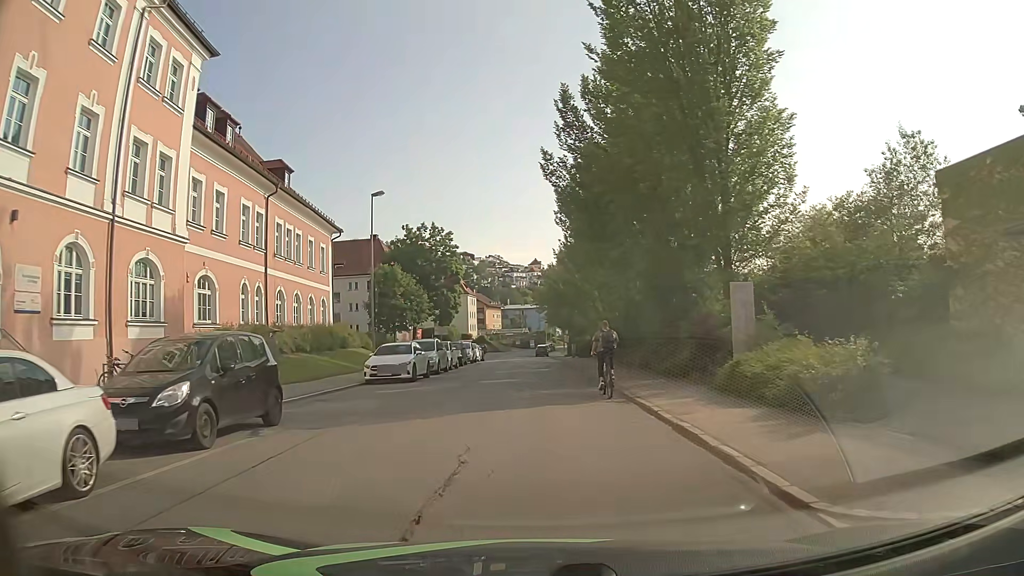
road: tertiary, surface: asphalt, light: Day
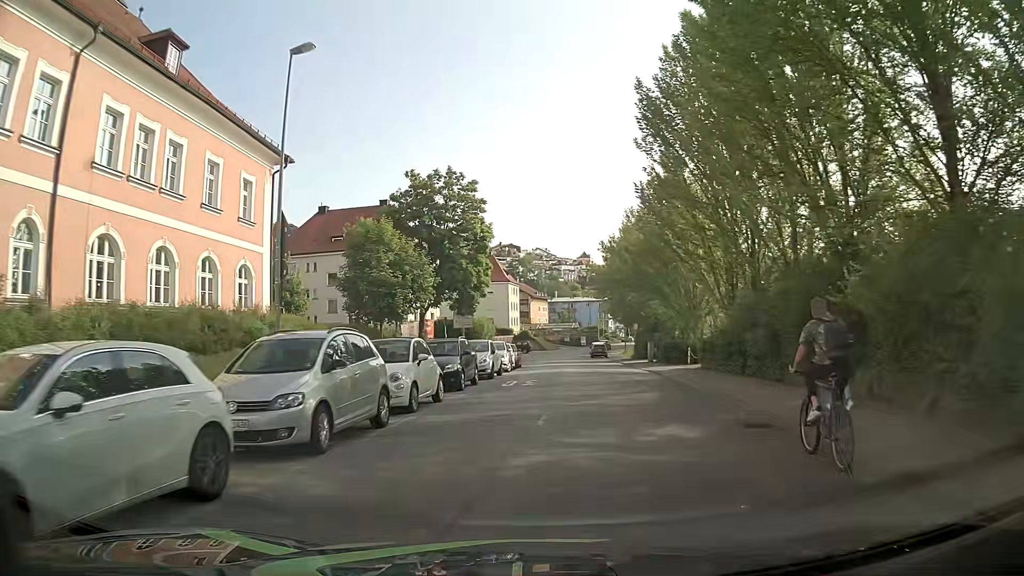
(-1.4, +21.3) m; -6°
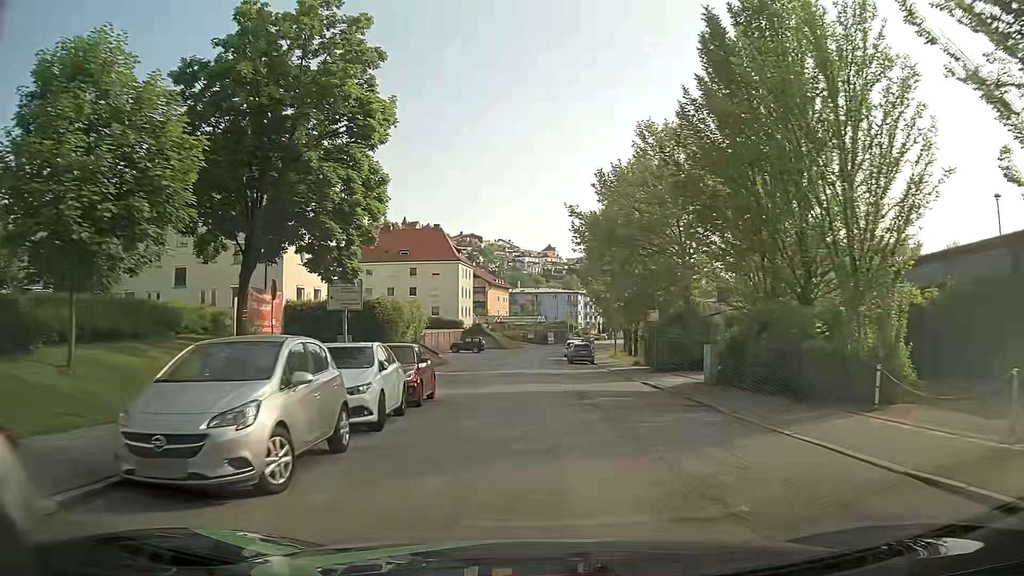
(+0.7, +25.2) m; +3°
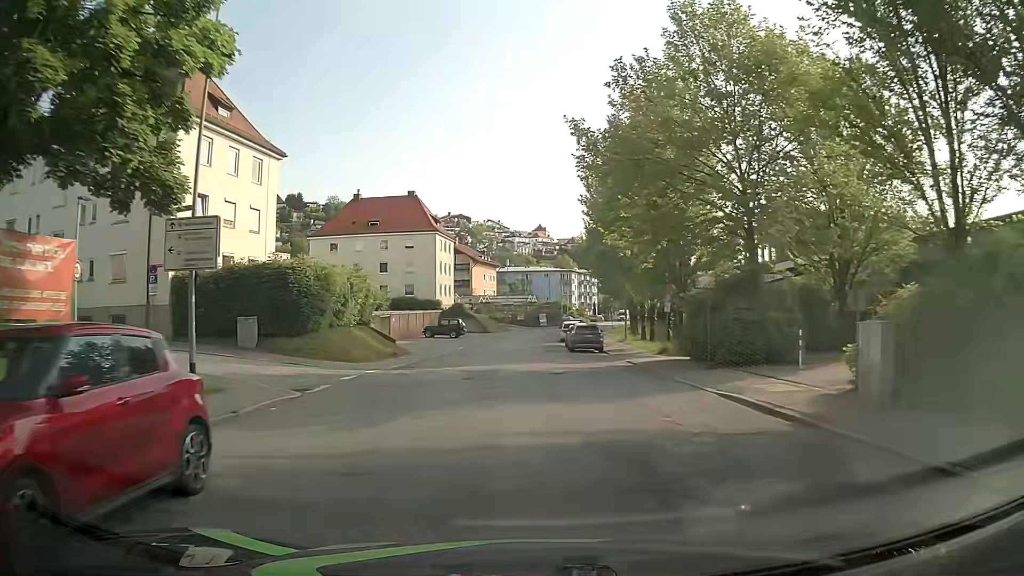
(+0.2, +12.7) m; +1°
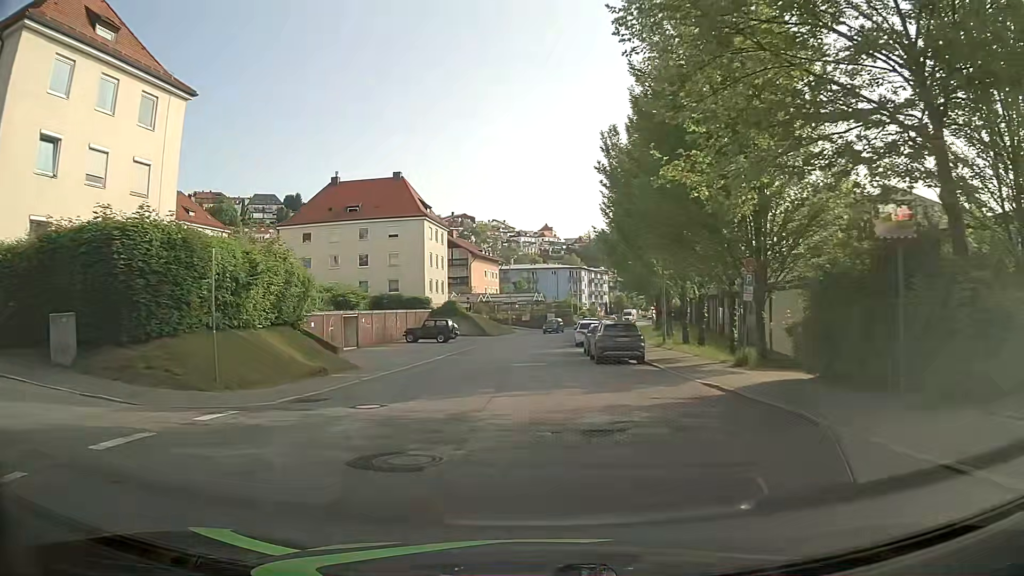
(-0.1, +12.3) m; +1°
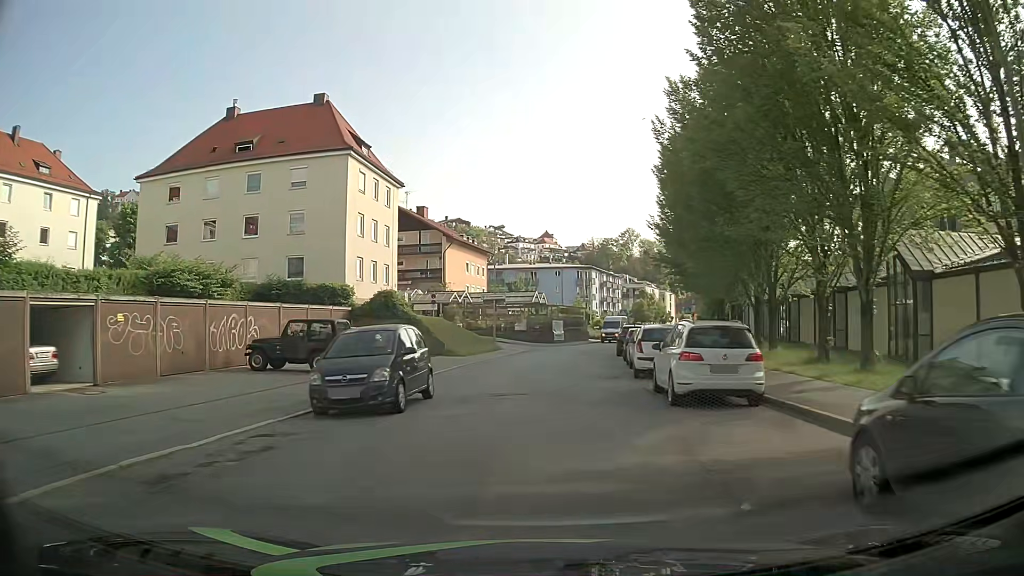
(-0.8, +28.7) m; -2°
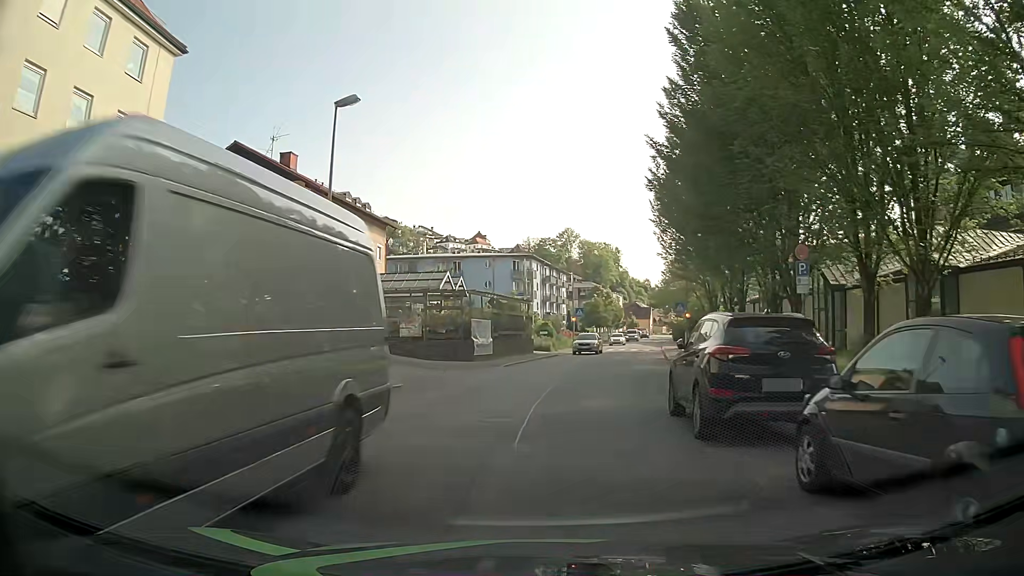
(+1.3, +26.7) m; +5°
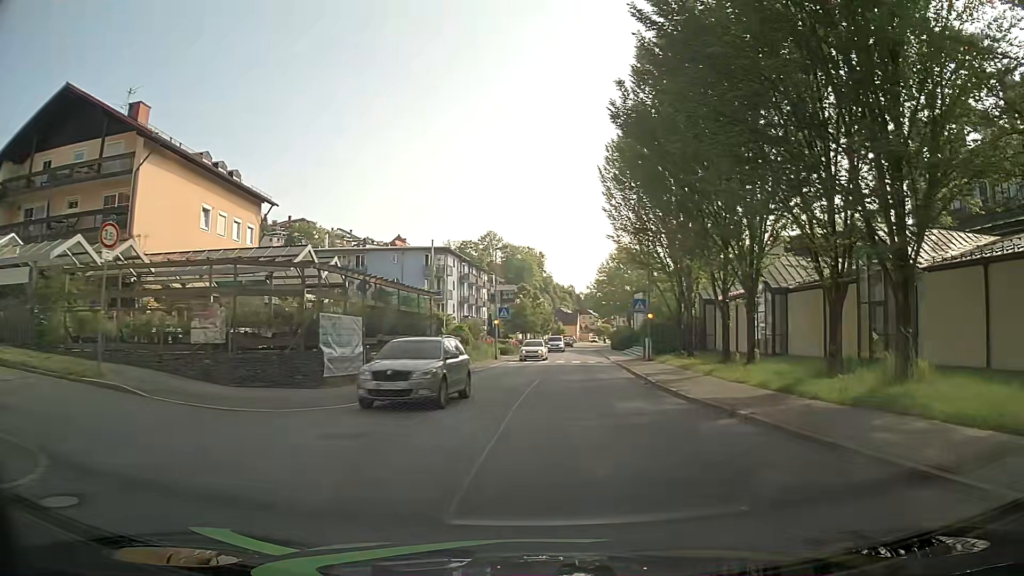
(+0.6, +14.0) m; +5°
(+1, +10) (+2, +20) (+3, +30) (+4, +40) (+5, +50) (+6, +60) (+7, +70) (+8, +80) (+9, +90) (+10, +99) m
